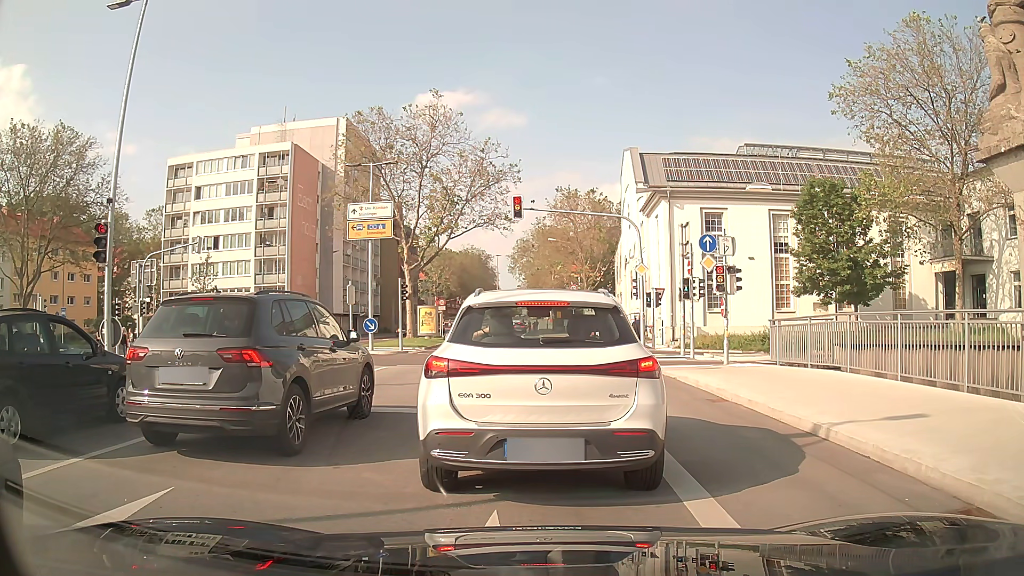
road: secondary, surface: asphalt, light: Day
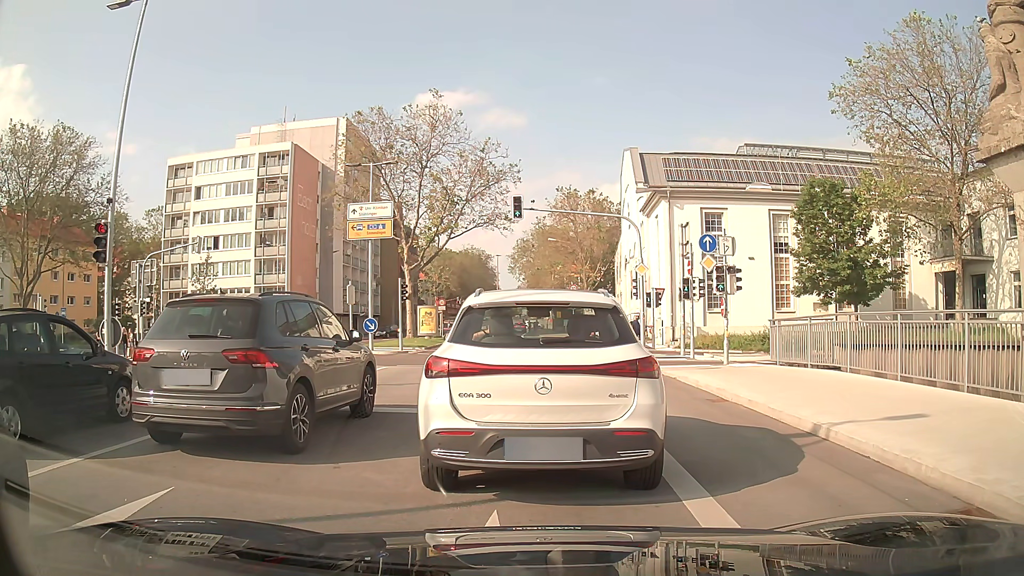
(0.0, 0.0) m; 0°
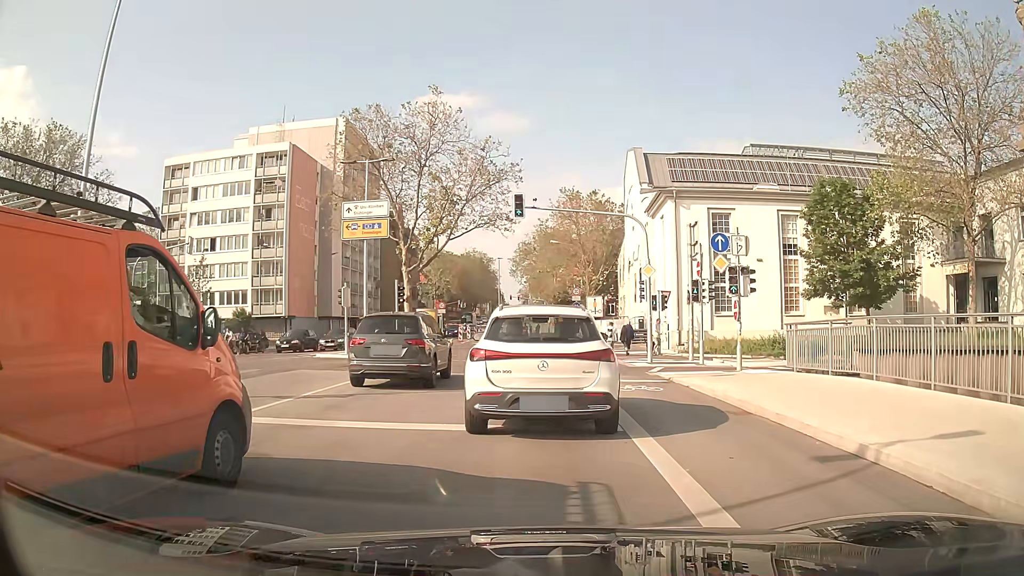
(0.0, +1.3) m; -2°
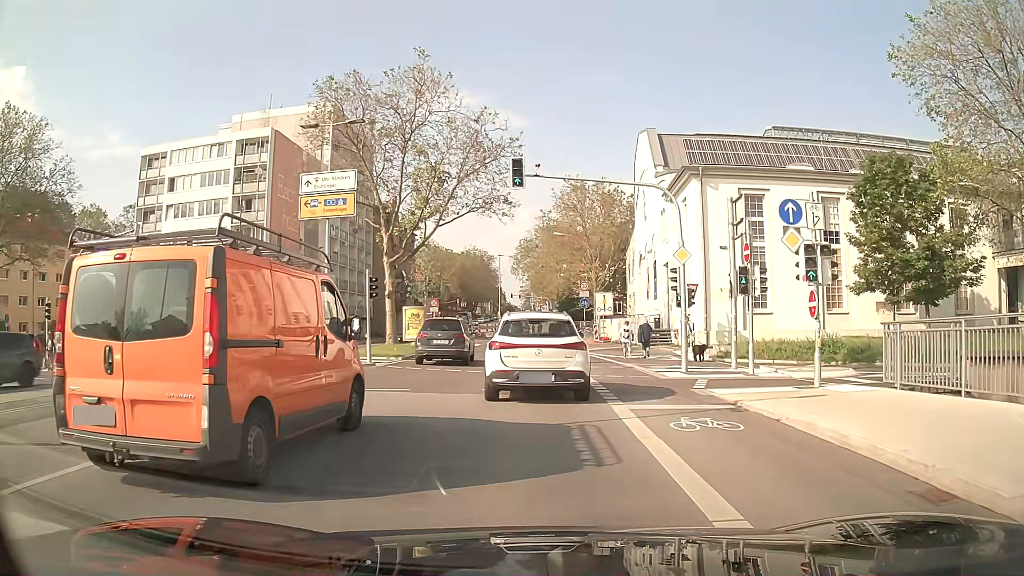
(+0.2, +5.9) m; +2°
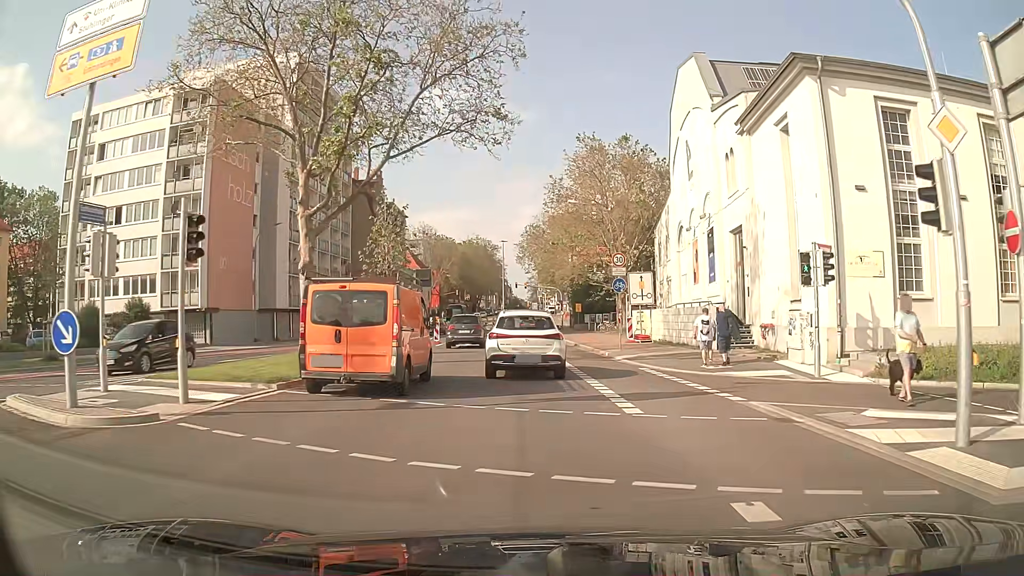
(-0.1, +14.0) m; -1°
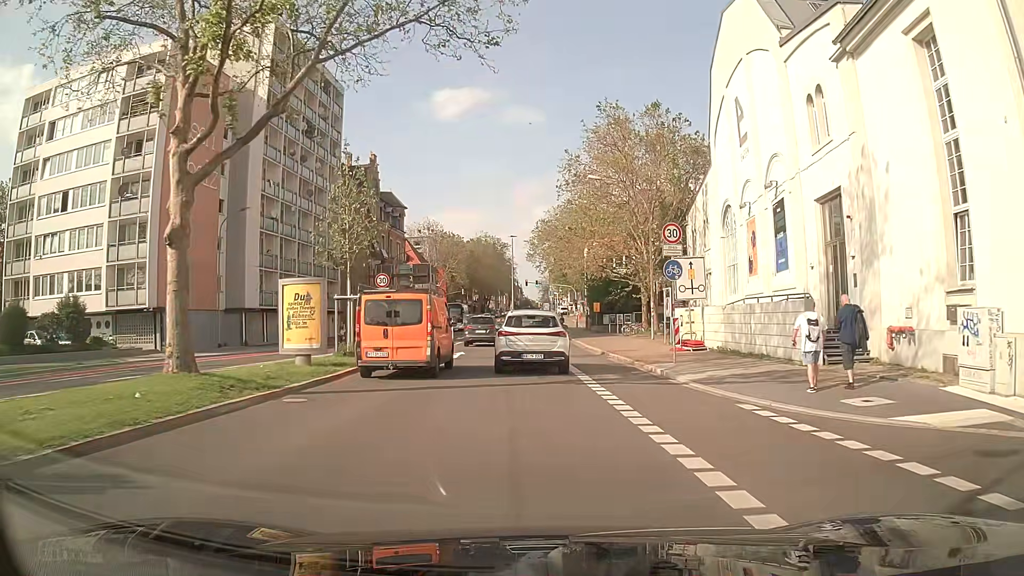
(0.0, +8.7) m; -1°
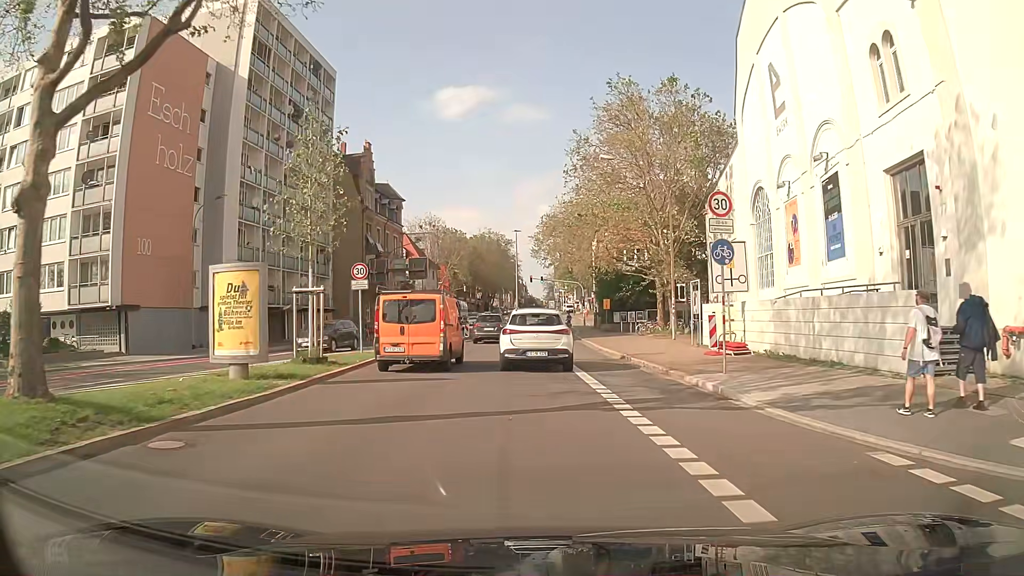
(0.0, +4.6) m; 0°
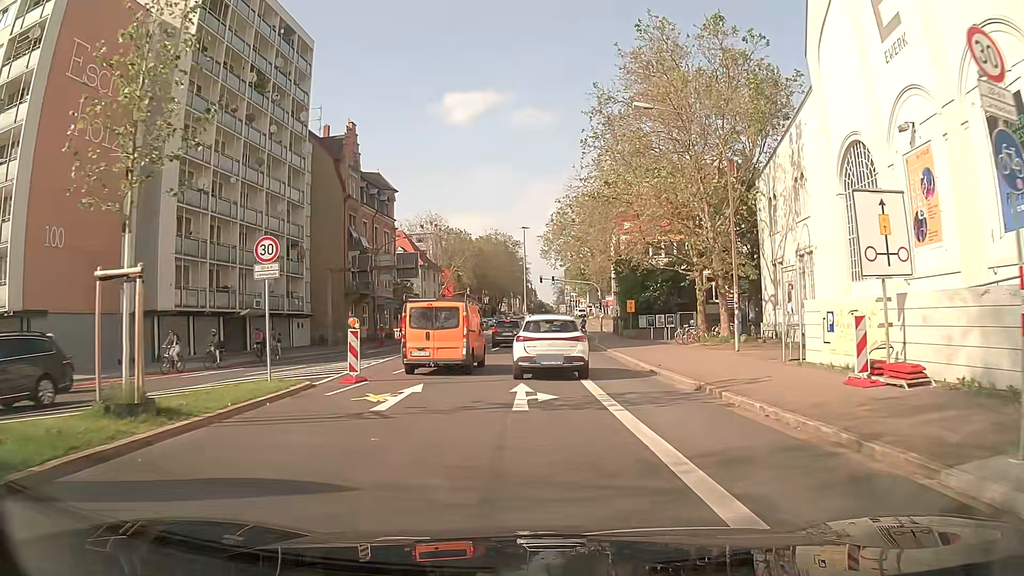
(-0.1, +9.6) m; 0°
(0, +10) (0, +20) (0, +30) (+1, +40) (+1, +50) (+2, +60) (+3, +70) (+3, +80) (+3, +90) (+4, +100) m
